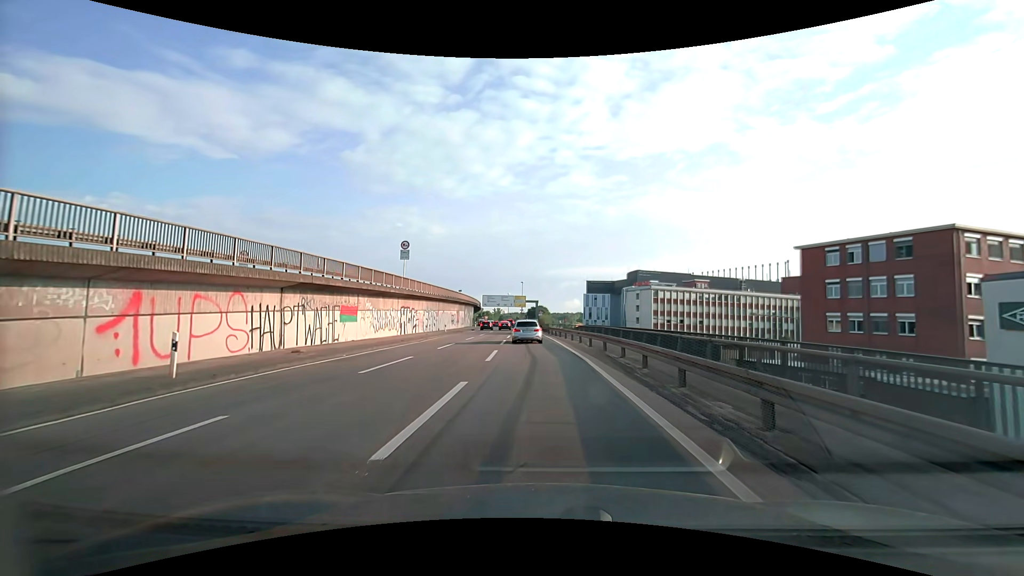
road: motorway_link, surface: asphalt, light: Day
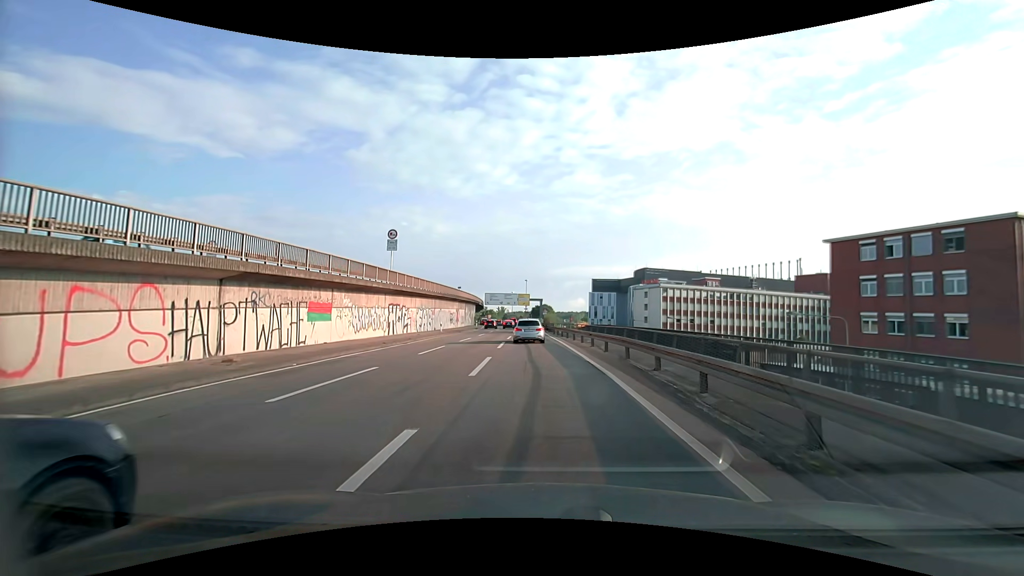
(0.0, +4.7) m; 0°
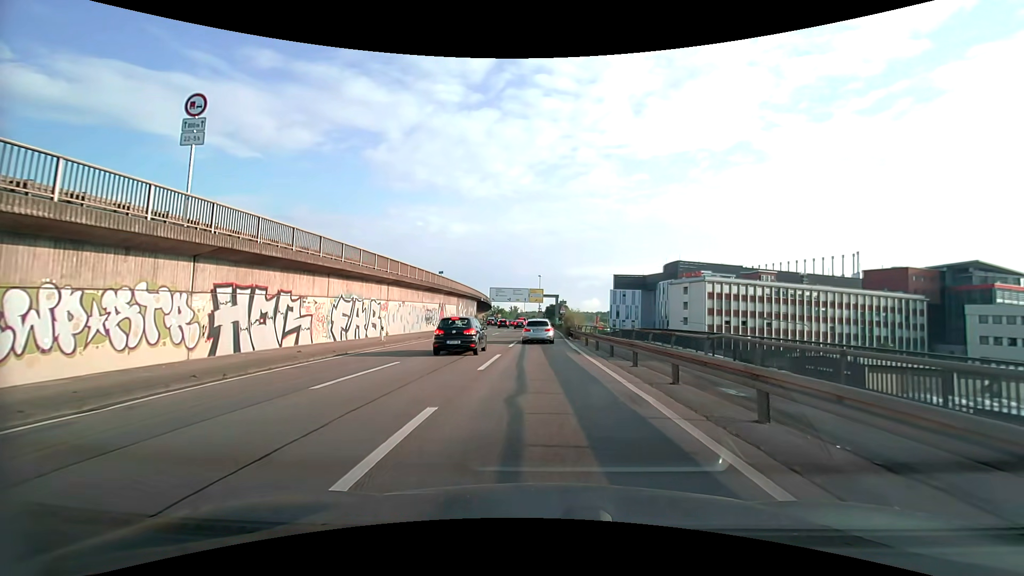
(-0.4, +22.6) m; -2°
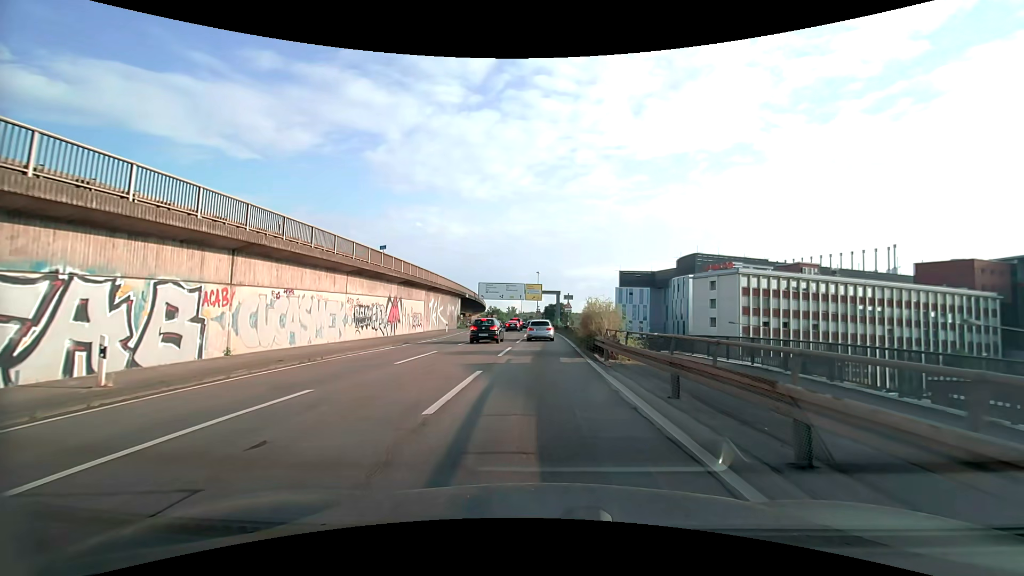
(+0.1, +18.2) m; 0°
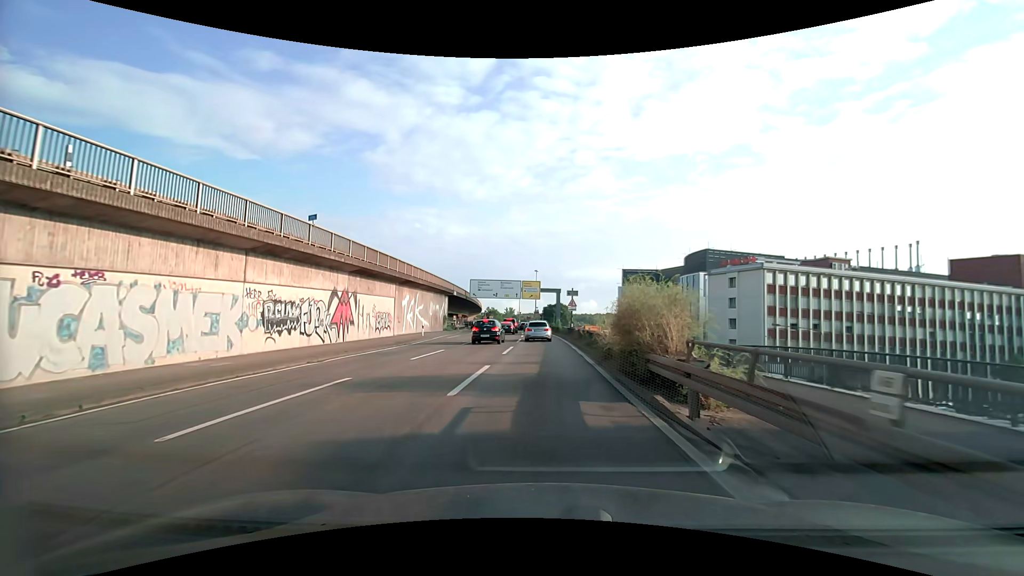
(0.0, +9.9) m; +1°
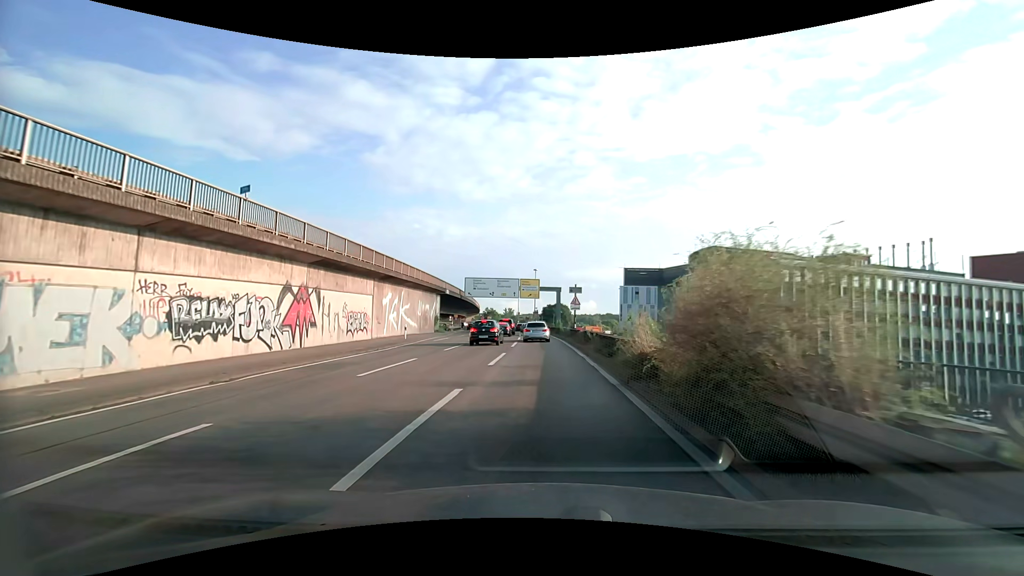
(0.0, +5.2) m; 0°
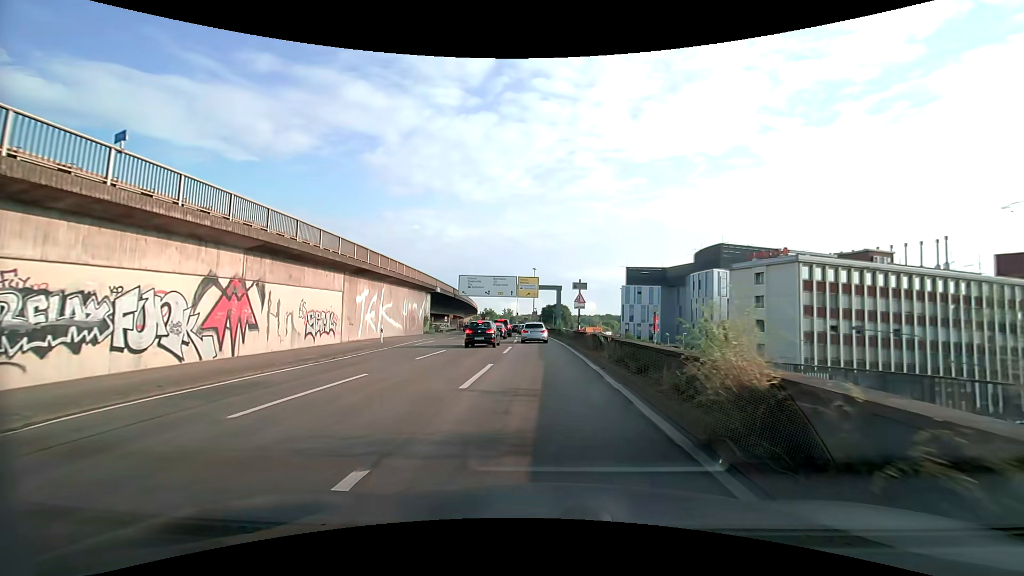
(0.0, +5.3) m; 0°
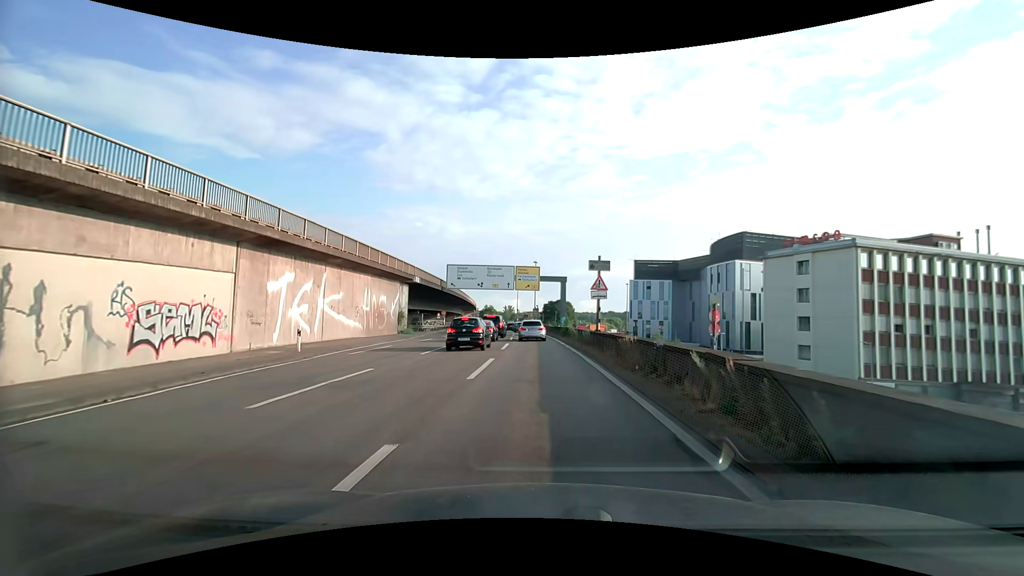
(0.0, +11.0) m; 0°
(0, +10) (0, +20) (0, +30) (-1, +40) (-1, +50) (-2, +60) (-3, +70) (-3, +80) (-5, +90) (-6, +100) m
